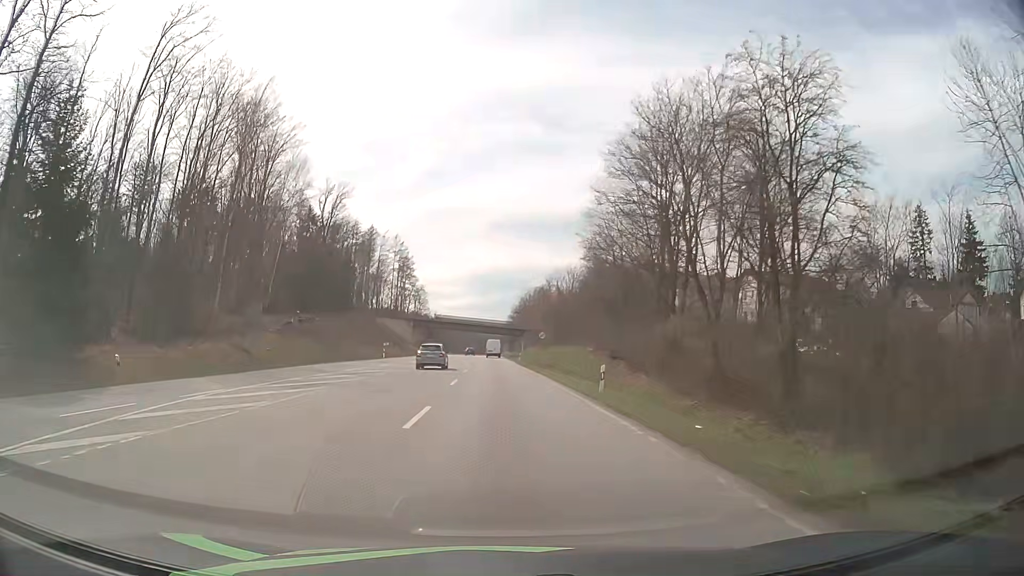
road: secondary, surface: asphalt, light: Day
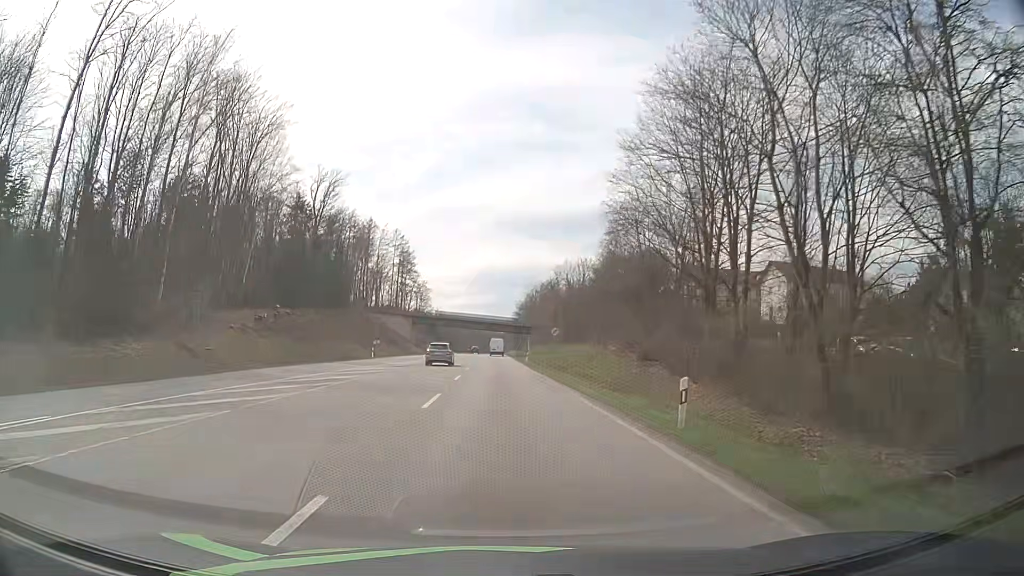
(0.0, +9.2) m; 0°
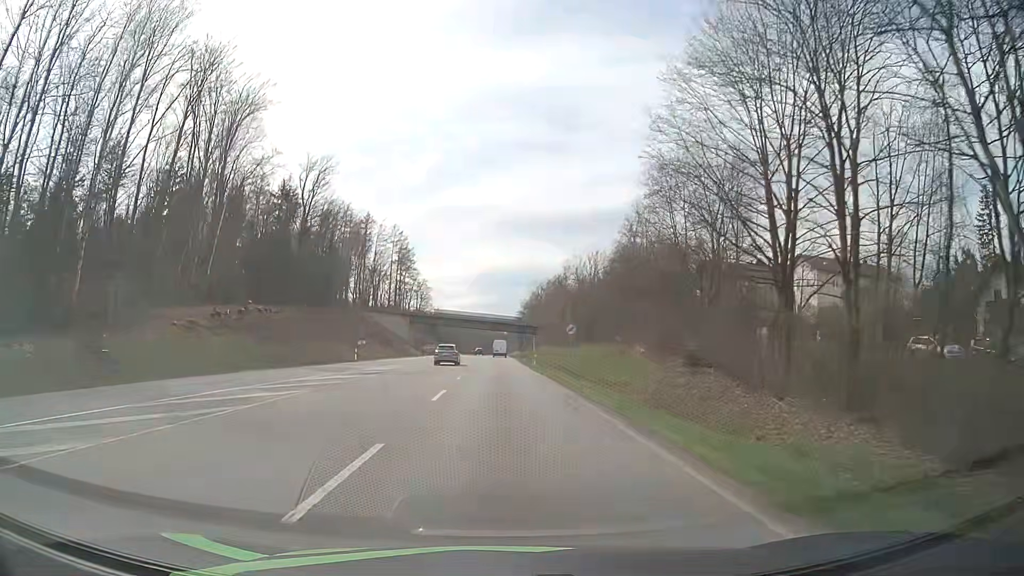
(0.0, +9.2) m; 0°
